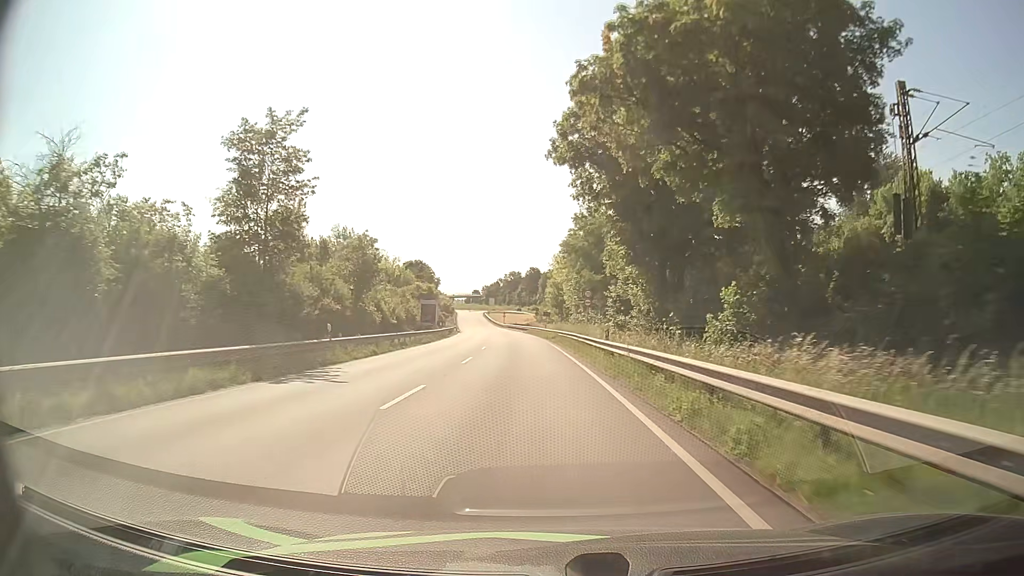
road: primary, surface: asphalt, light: Day
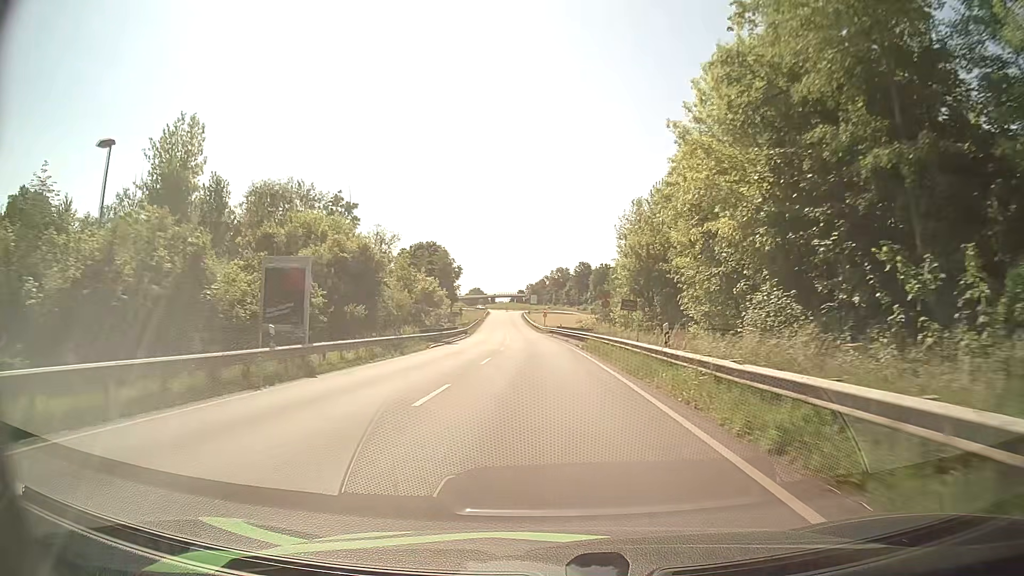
(-2.0, +46.7) m; -4°
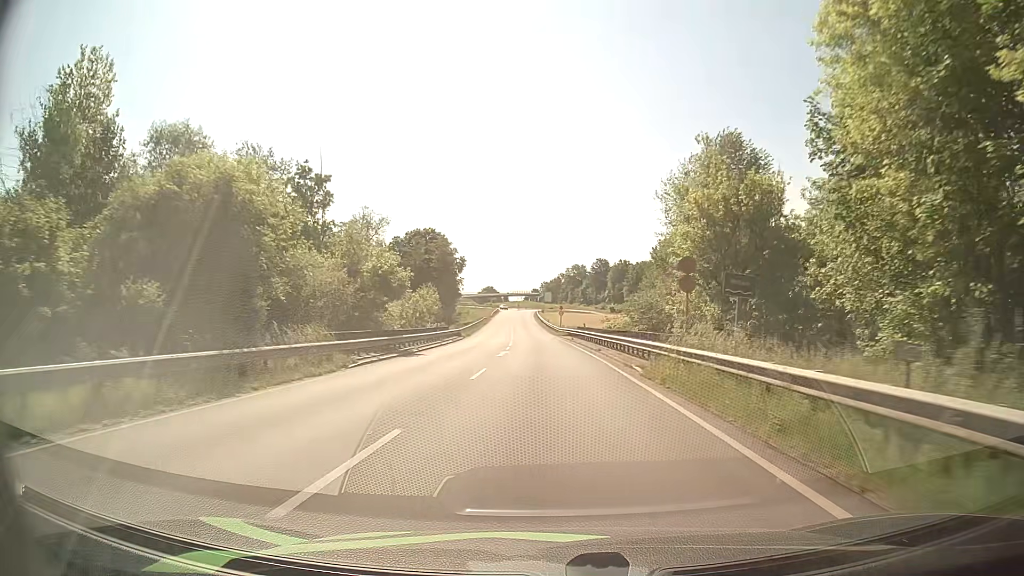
(-0.2, +18.7) m; -1°
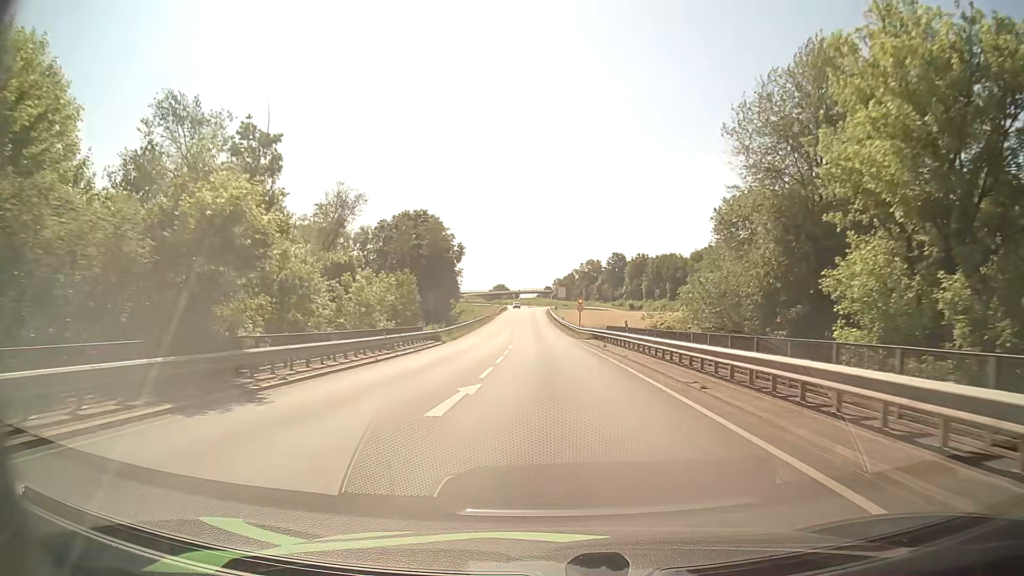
(-0.2, +18.8) m; -1°
